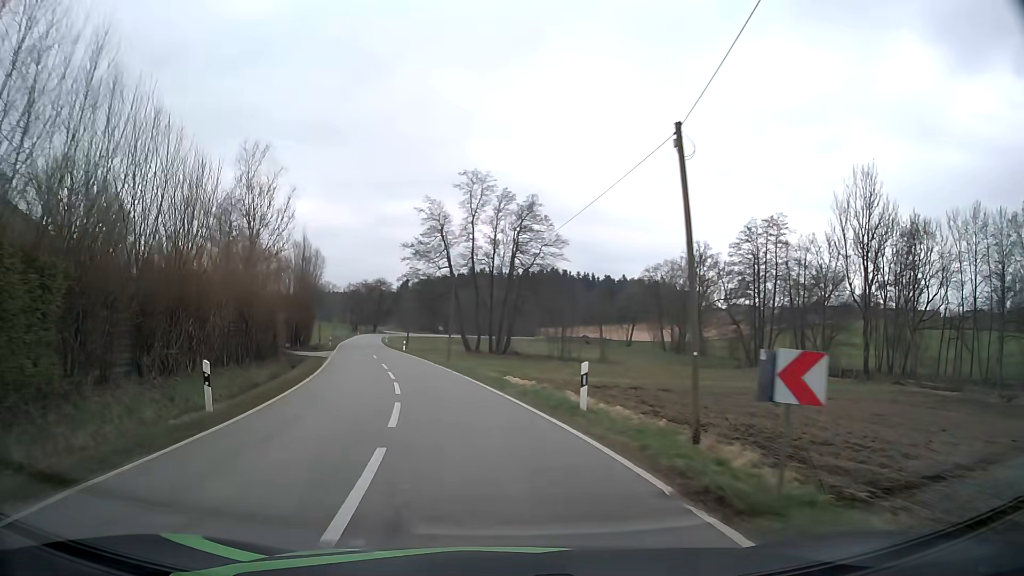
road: tertiary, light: Day
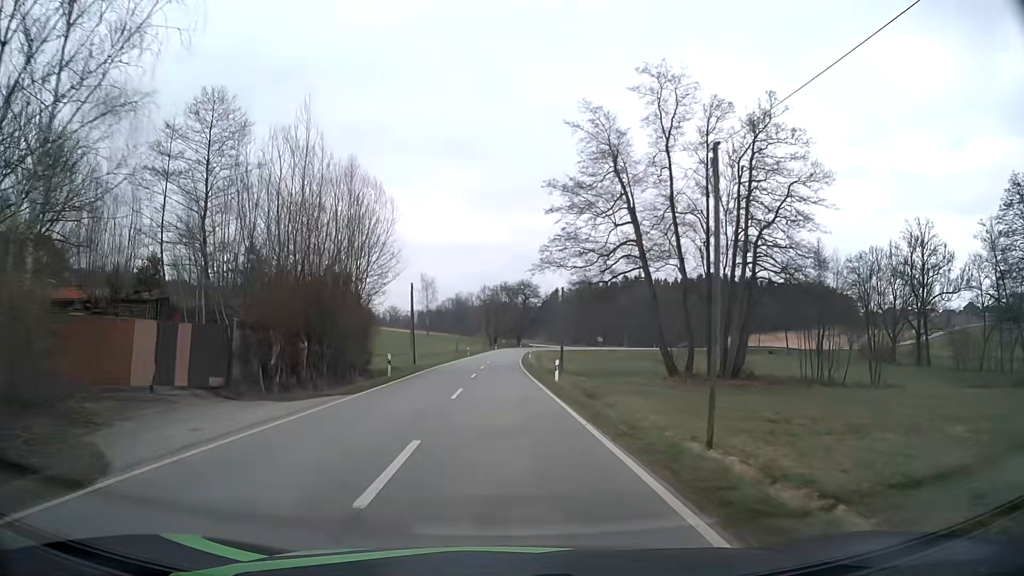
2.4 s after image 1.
(-5.3, +35.2) m; -13°
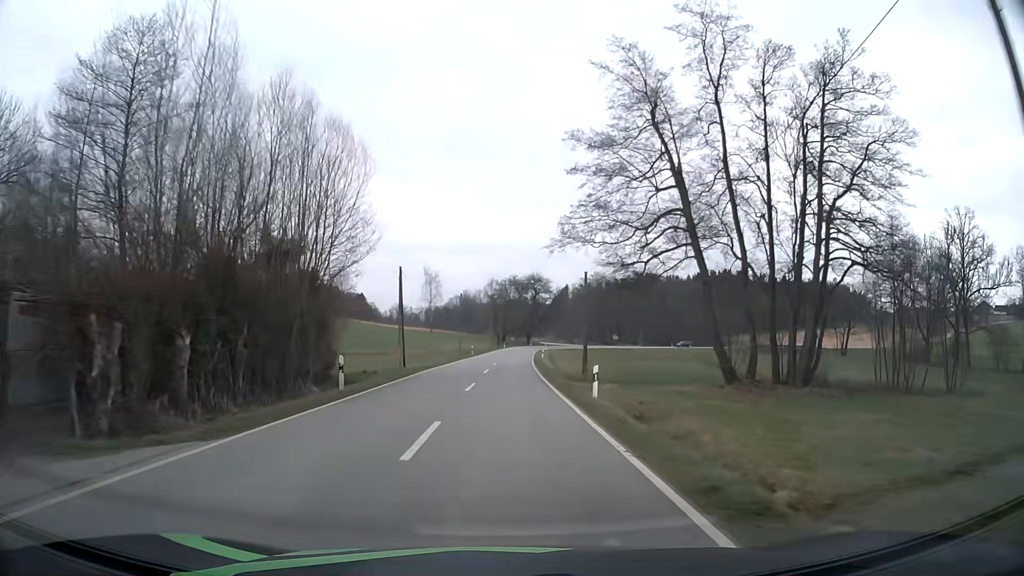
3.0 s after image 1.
(0.0, +9.9) m; -1°
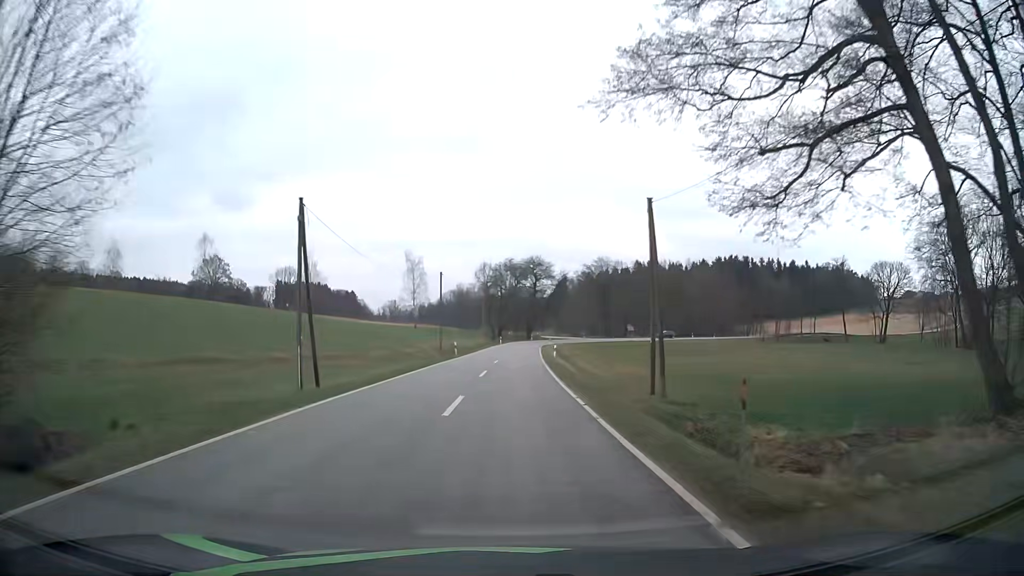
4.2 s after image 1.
(+0.1, +20.4) m; +1°
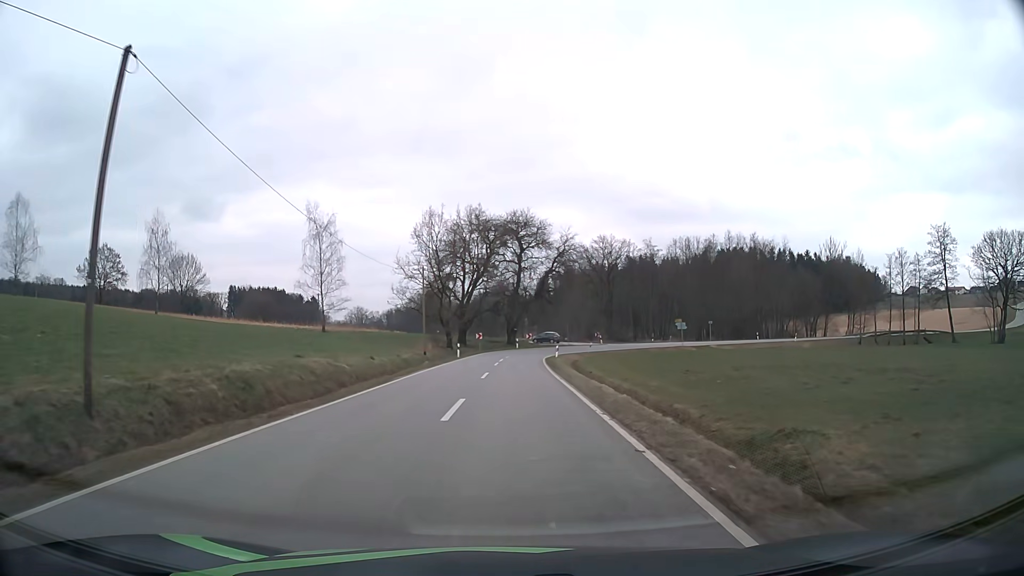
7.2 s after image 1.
(+0.7, +48.6) m; +2°
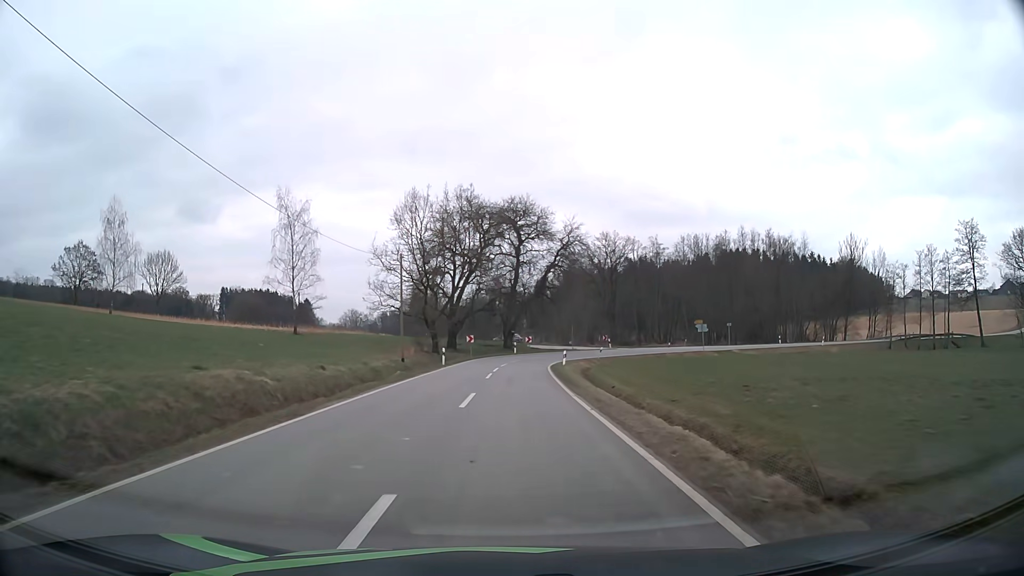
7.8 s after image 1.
(0.0, +9.0) m; 0°
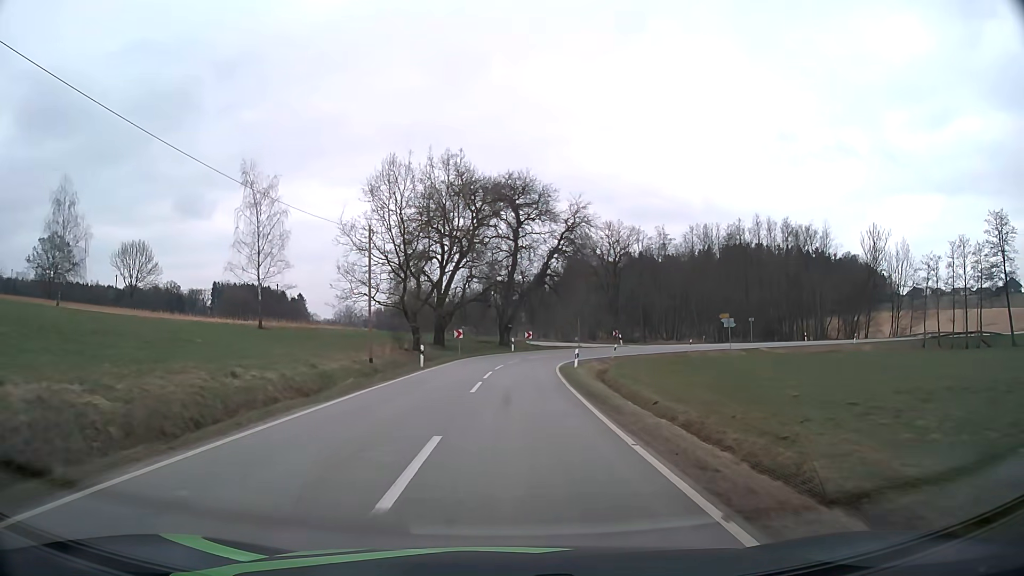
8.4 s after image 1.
(0.0, +8.7) m; 0°
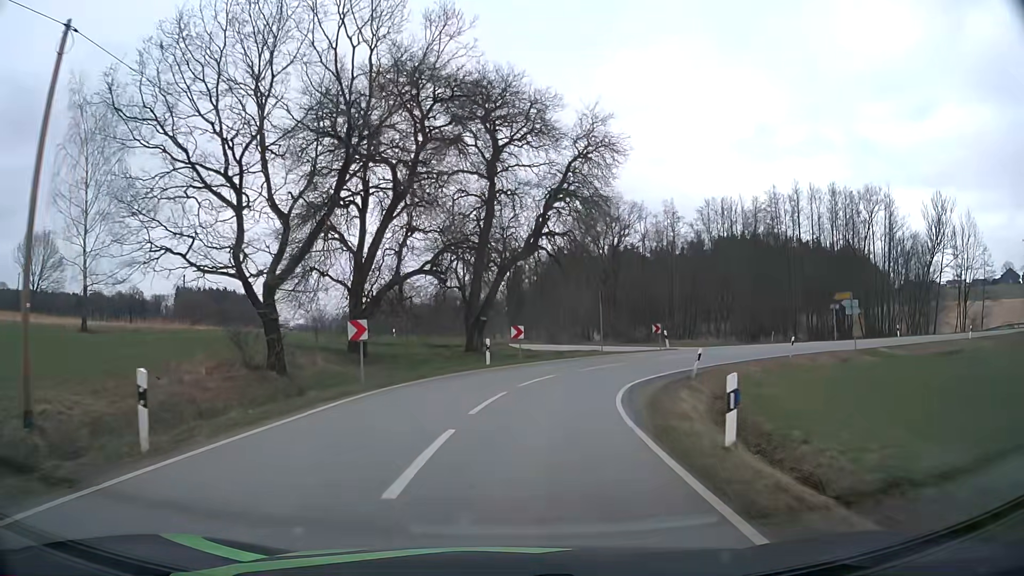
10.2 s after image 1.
(+0.2, +23.4) m; +2°
(0, +10) (+2, +20) (+7, +28) (+15, +35) (+24, +39) (+33, +43) (+42, +47) (+51, +51) (+60, +55) (+70, +59) m
